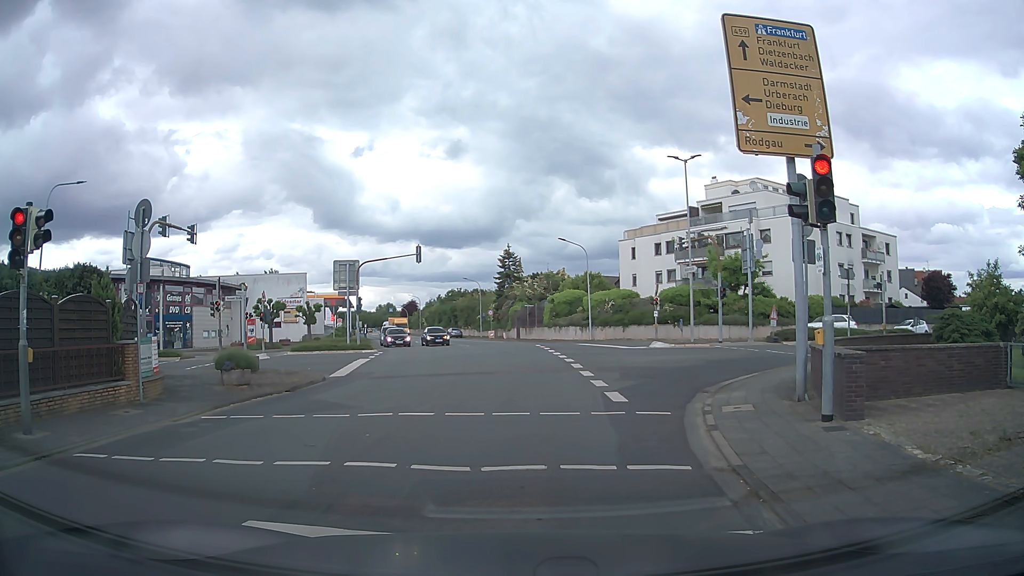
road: tertiary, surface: asphalt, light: Day
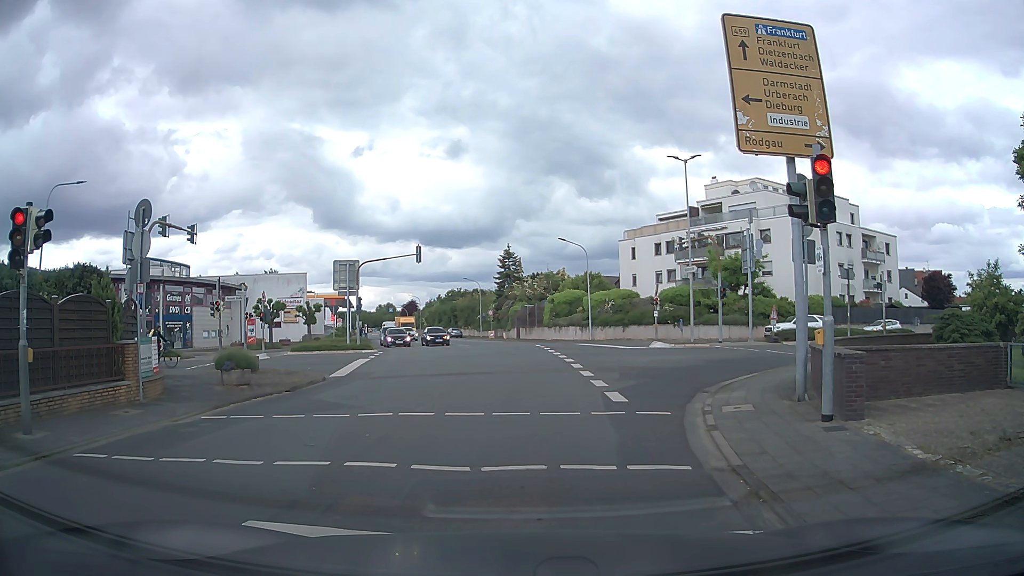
(0.0, 0.0) m; 0°
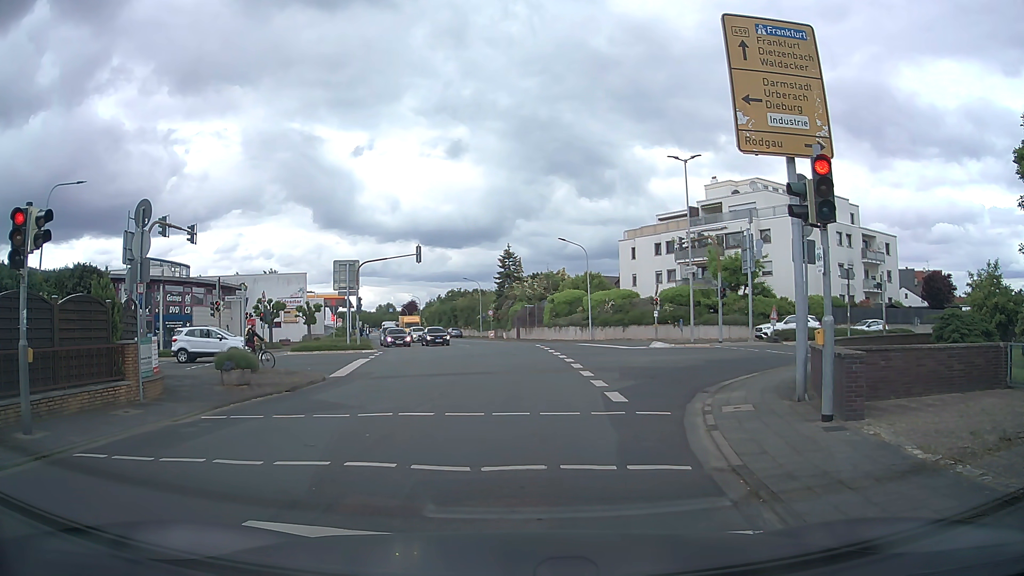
(0.0, 0.0) m; 0°
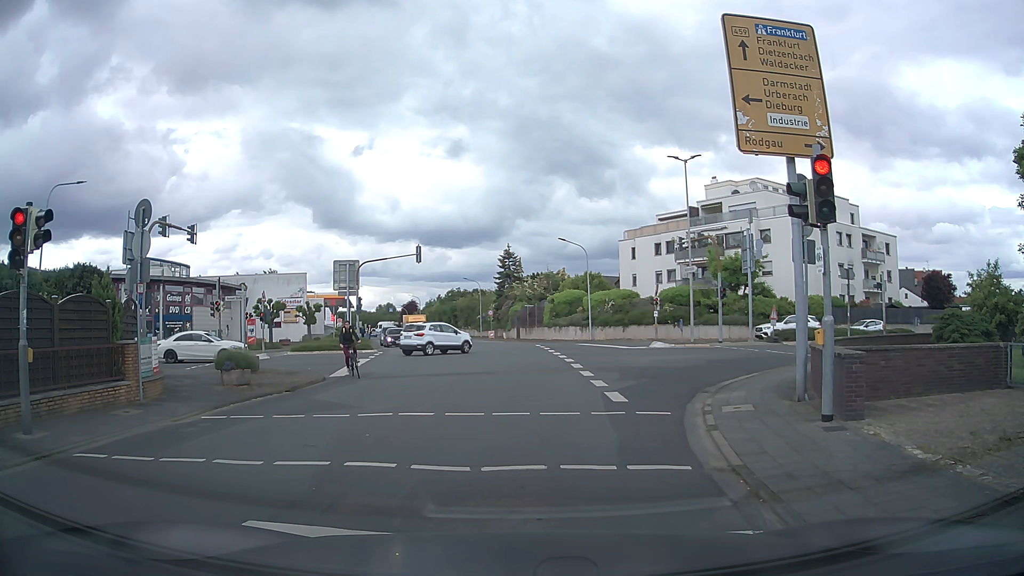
(0.0, 0.0) m; 0°
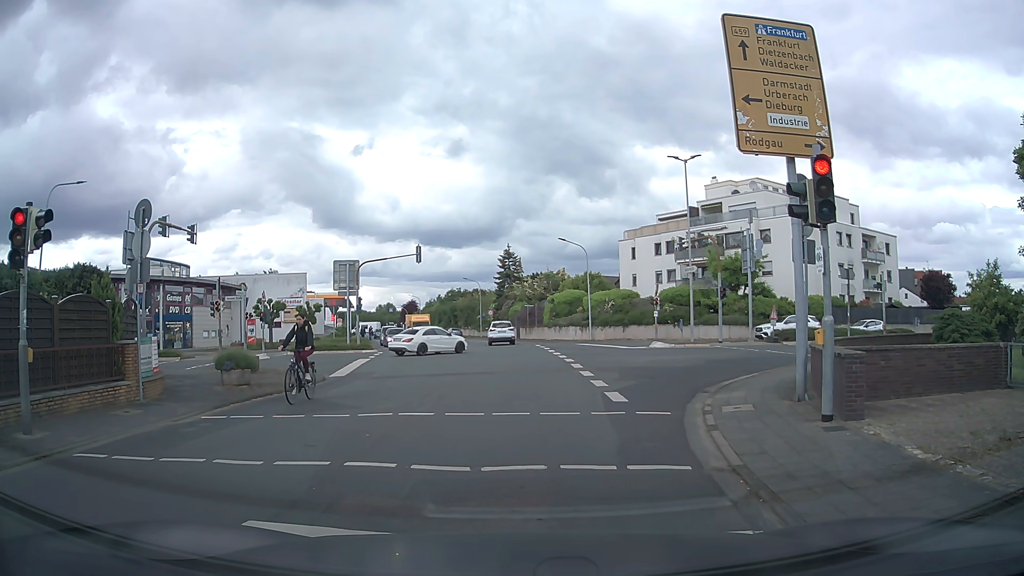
(0.0, 0.0) m; 0°
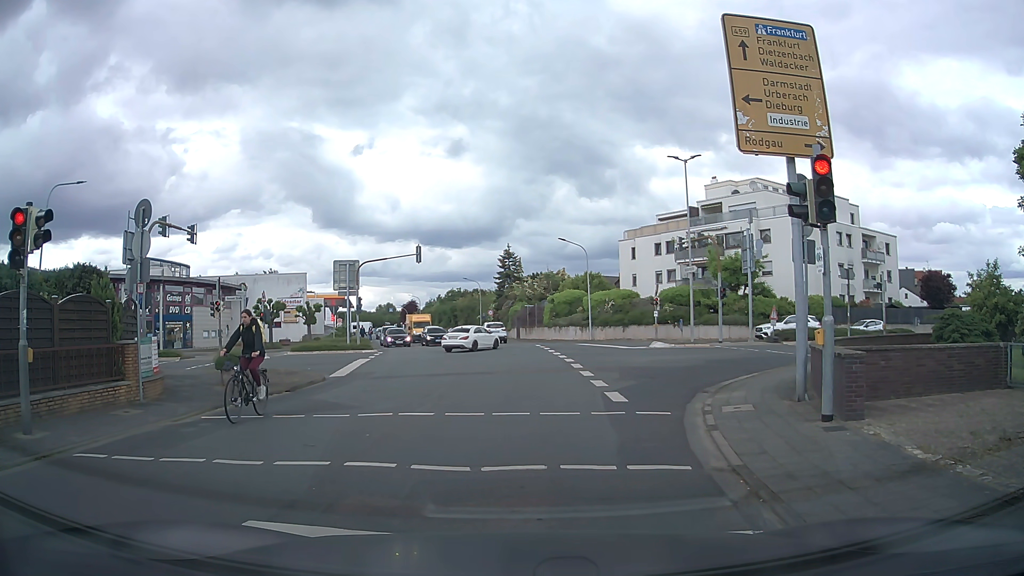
(0.0, 0.0) m; 0°
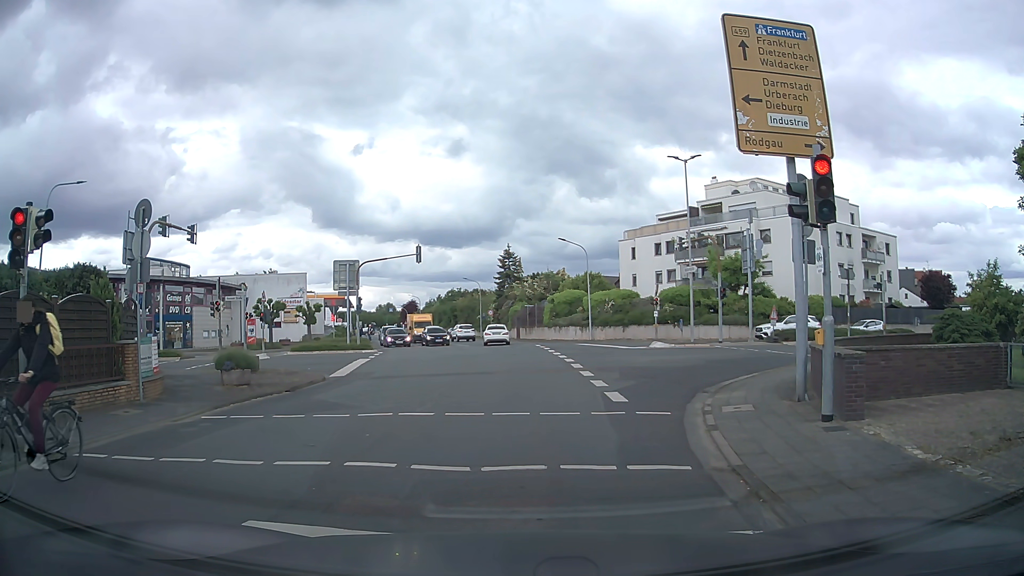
(0.0, 0.0) m; 0°
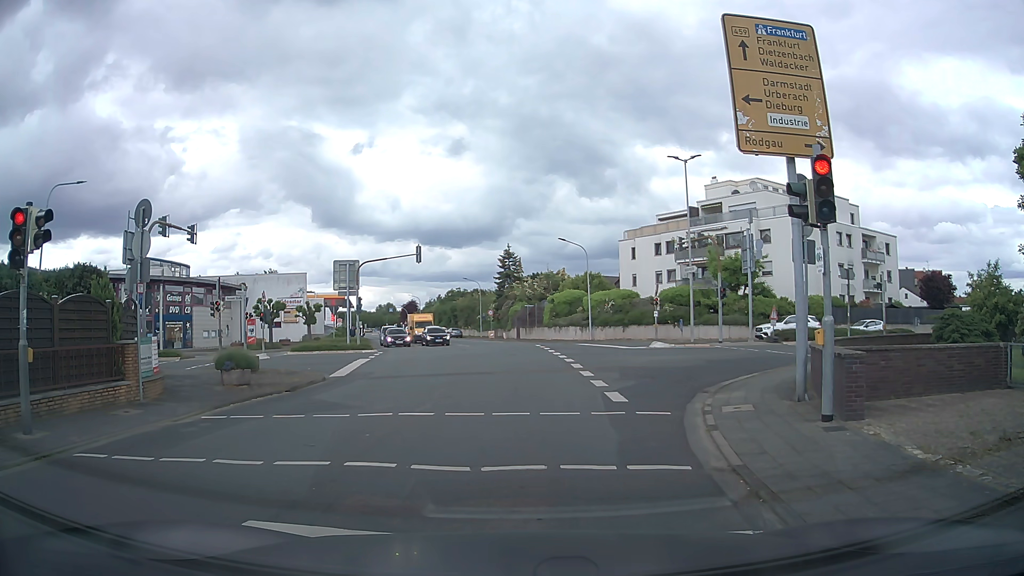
(0.0, 0.0) m; 0°
(0, +10) (-1, +20) (-1, +30) (-2, +40) (-3, +50) (-6, +59) (-9, +69) (-12, +78) (-15, +88) (-18, +98) m
